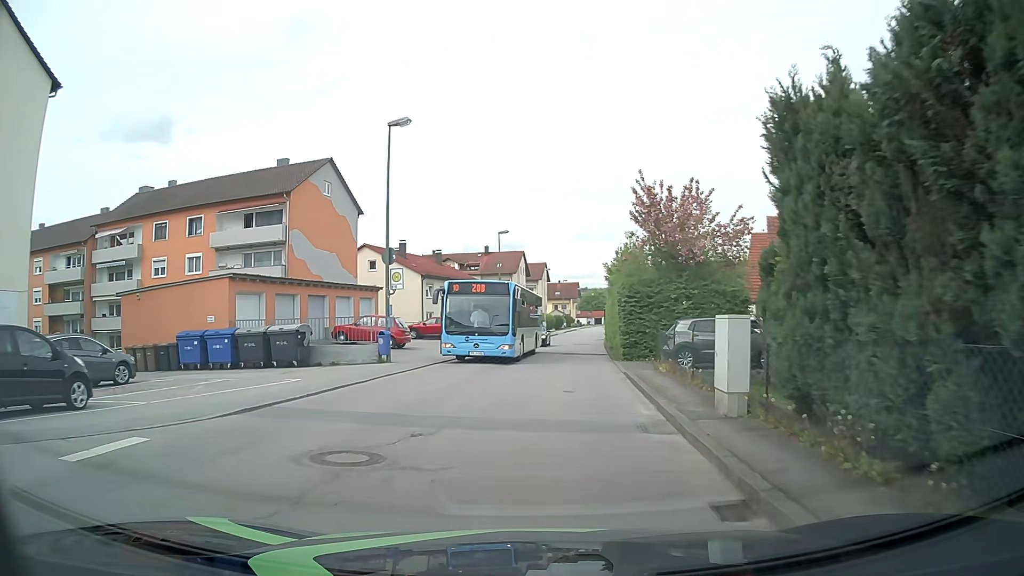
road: unclassified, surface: asphalt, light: Day
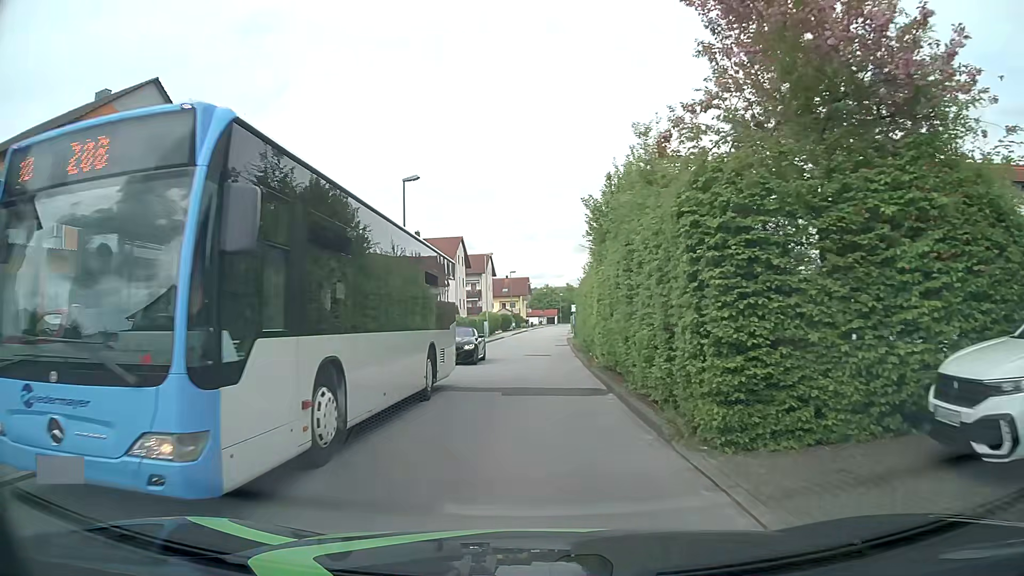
(+0.9, +19.0) m; +4°
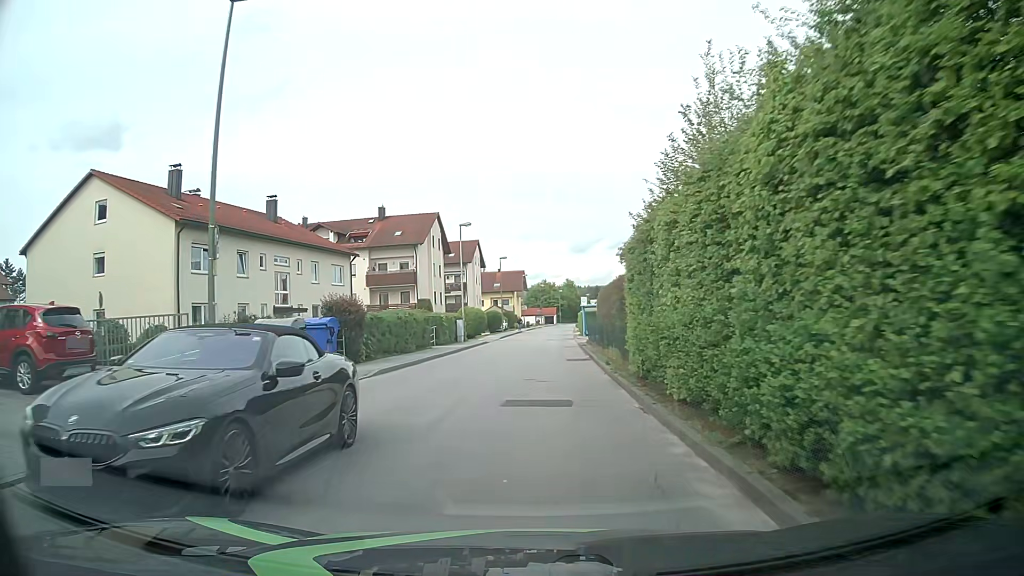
(0.0, +19.2) m; +1°
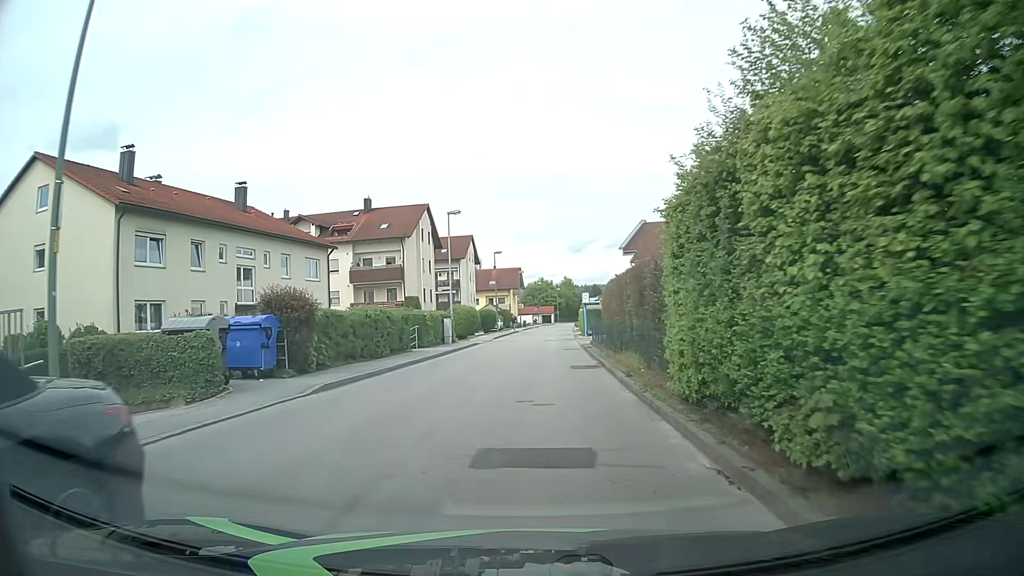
(0.0, +4.8) m; 0°
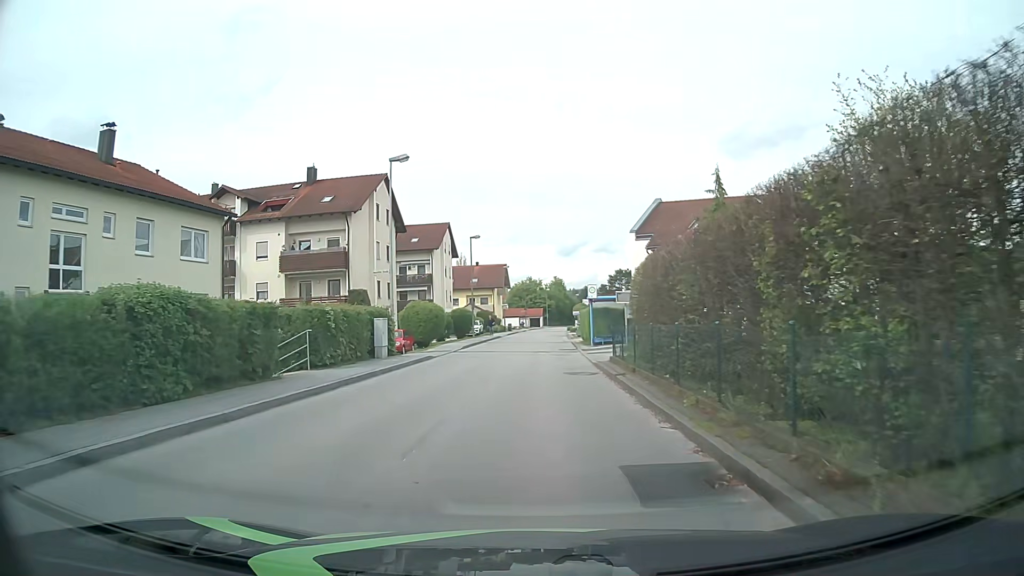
(+0.2, +14.3) m; +1°
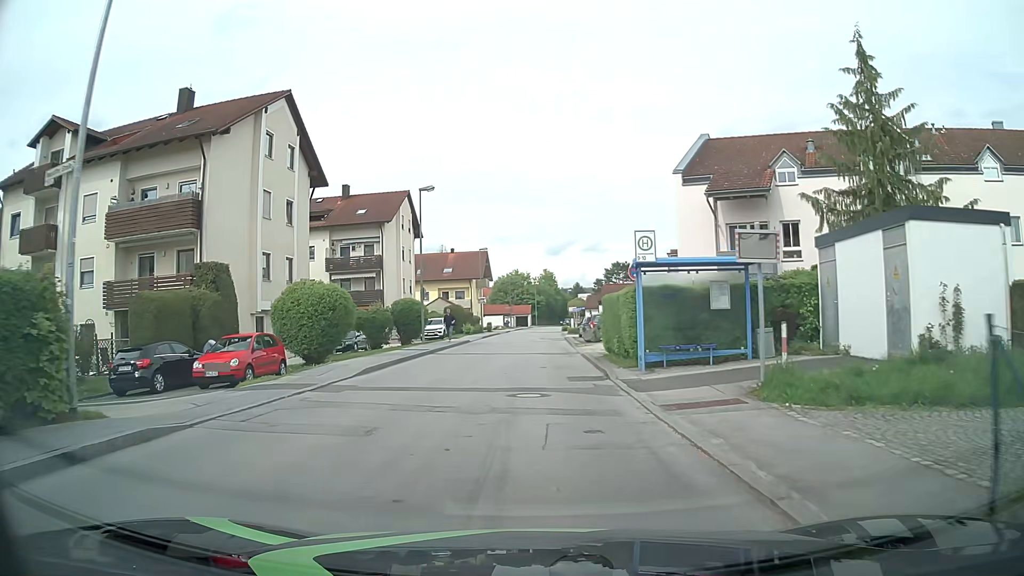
(+0.4, +19.3) m; +1°
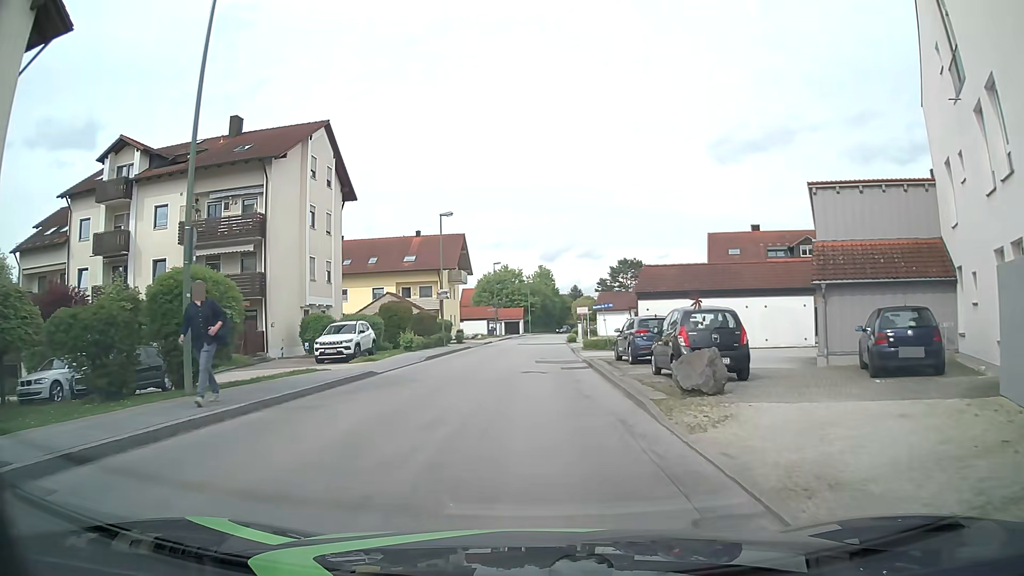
(+0.4, +23.9) m; +1°
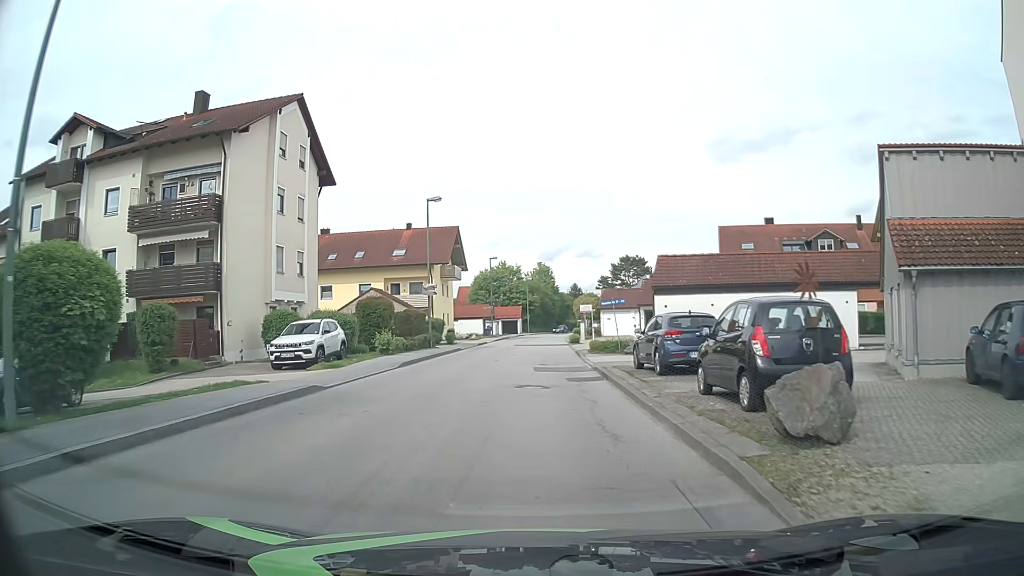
(0.0, +4.7) m; 0°
(0, +10) (0, +20) (0, +30) (+1, +40) (+1, +50) (+2, +60) (+2, +70) (+3, +80) (+4, +90) (+6, +100) m
